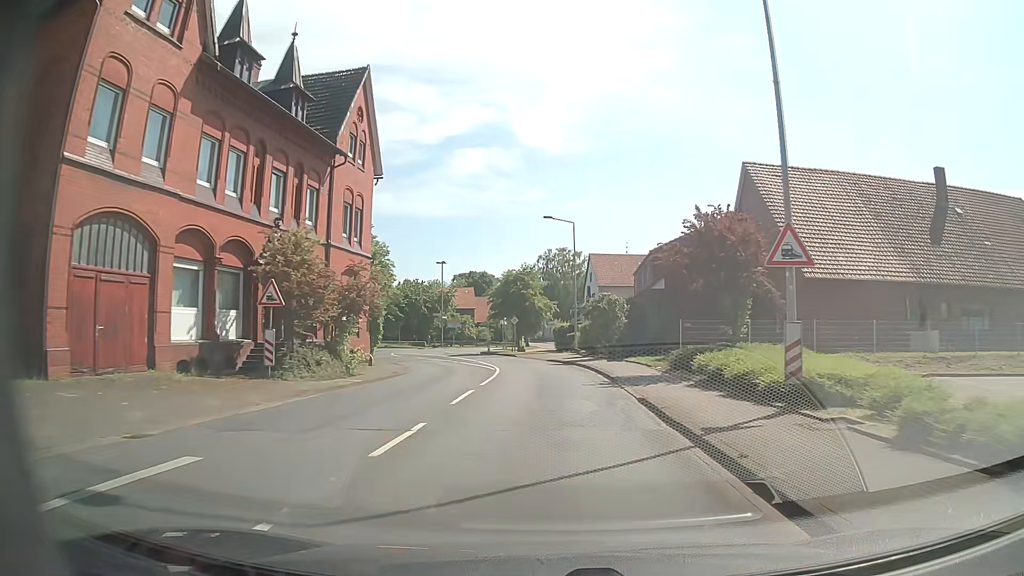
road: secondary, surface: asphalt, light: Day
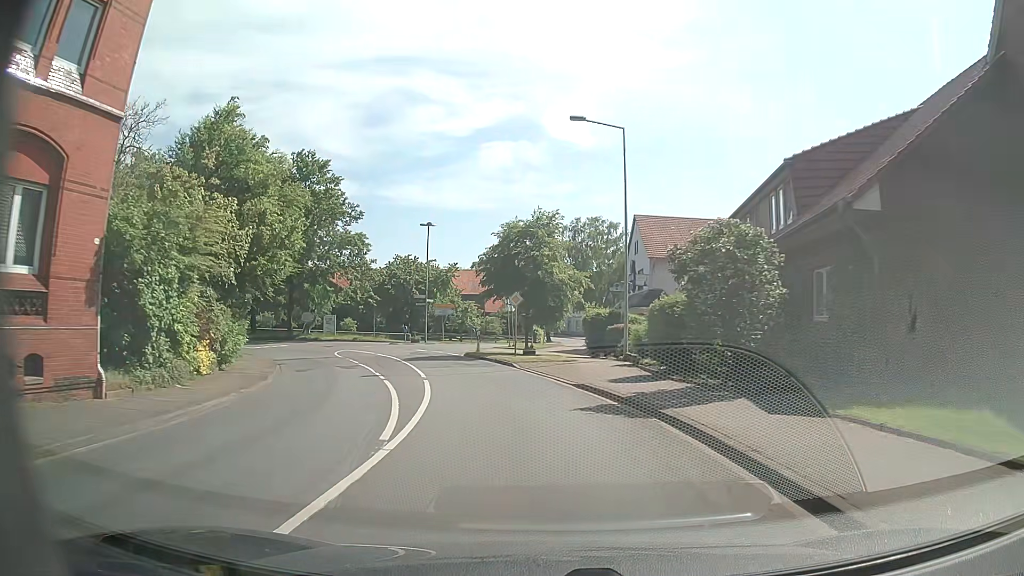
(0.0, +22.0) m; -2°
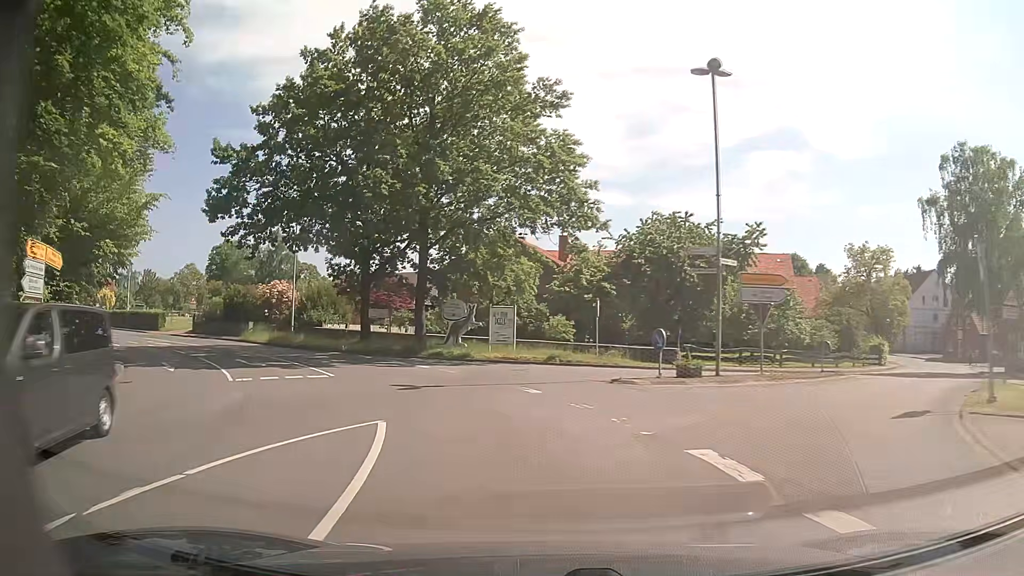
(-5.8, +34.0) m; -22°
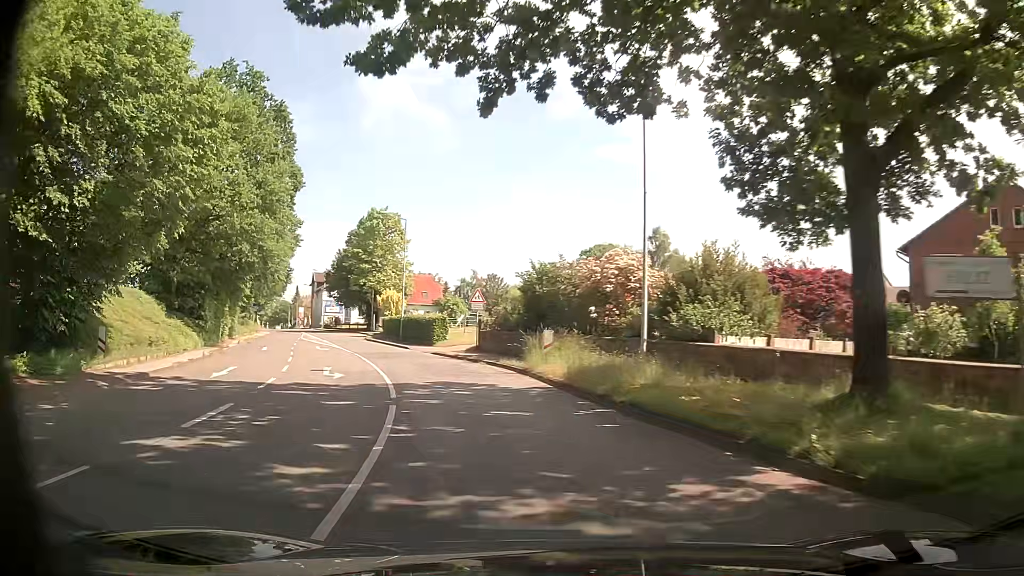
(-7.9, +25.4) m; -33°
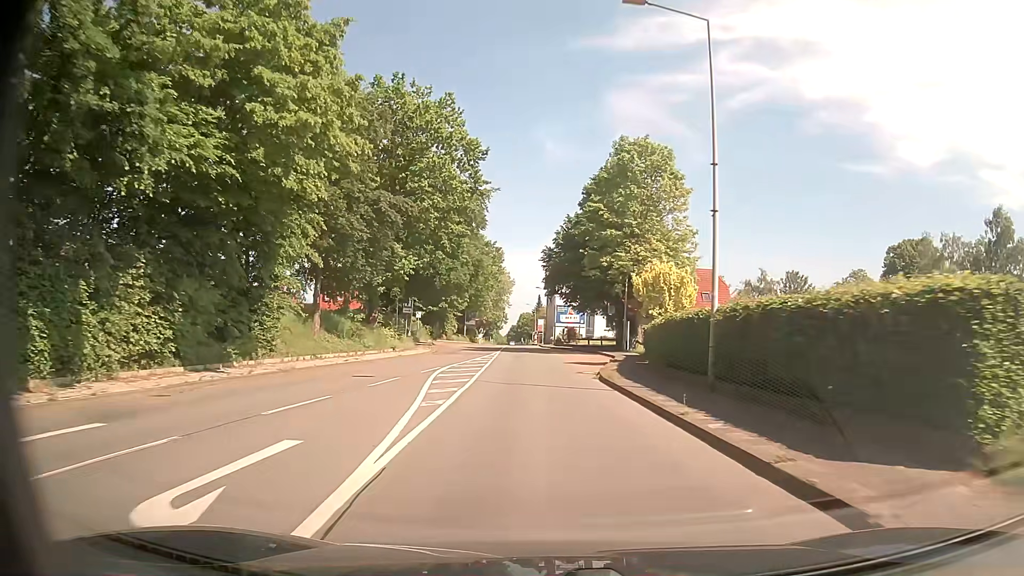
(-8.5, +35.3) m; -22°
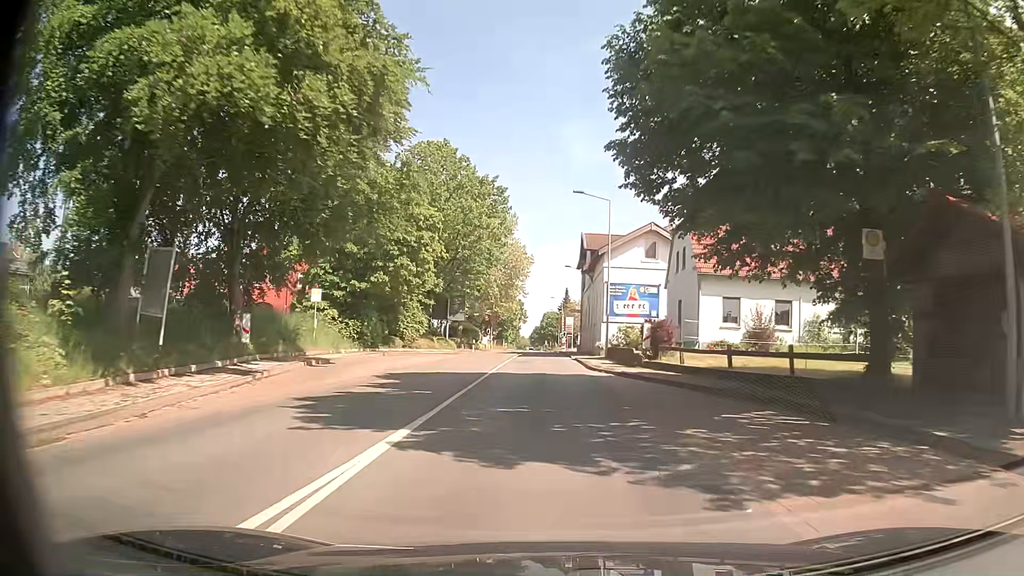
(-1.2, +39.0) m; -2°
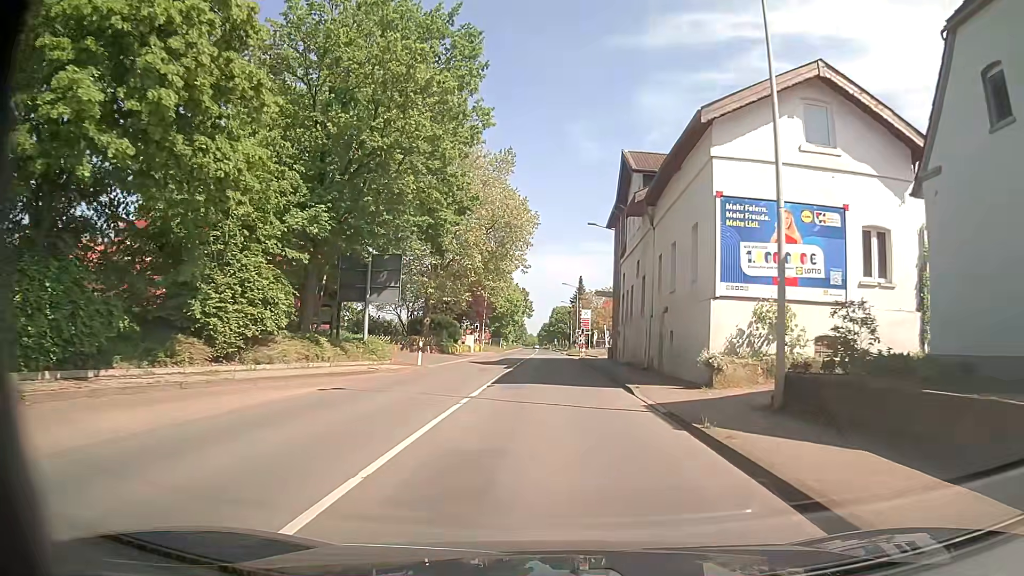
(-0.4, +28.1) m; -1°
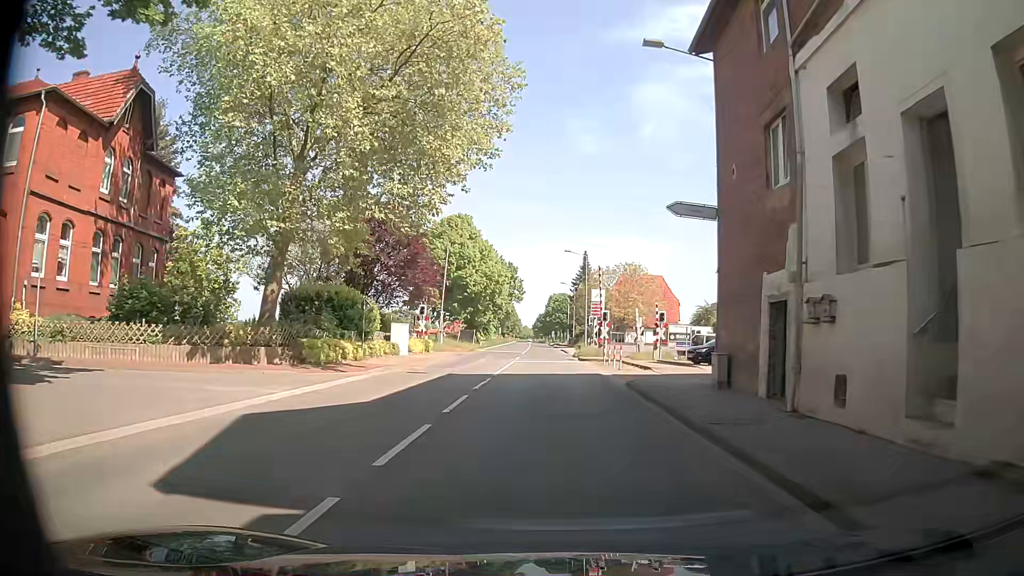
(0.0, +30.2) m; 0°
(0, +10) (0, +20) (0, +30) (0, +40) (0, +50) (0, +60) (0, +70) (0, +80) (0, +90) (0, +100) m
